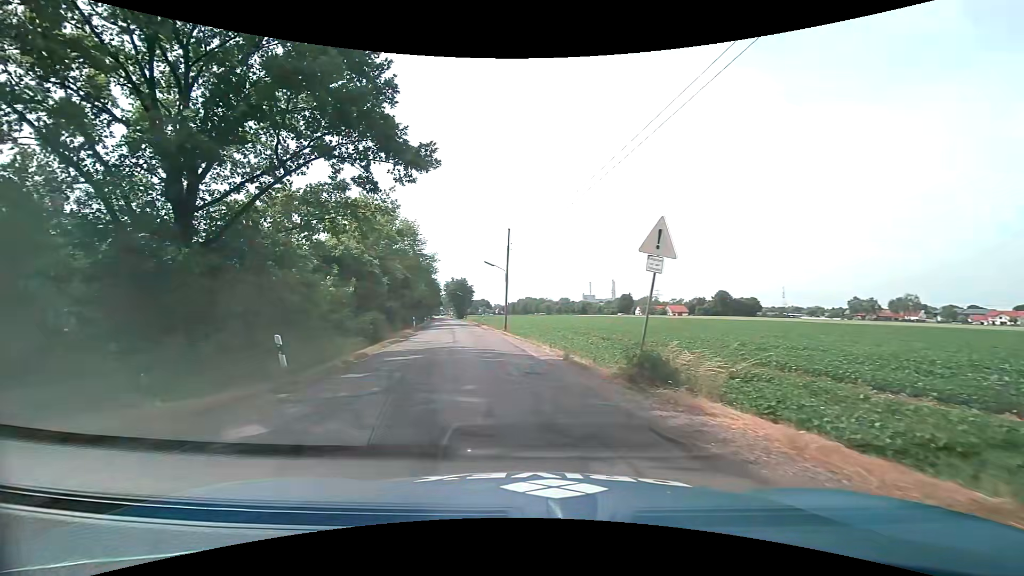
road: tertiary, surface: asphalt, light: Day
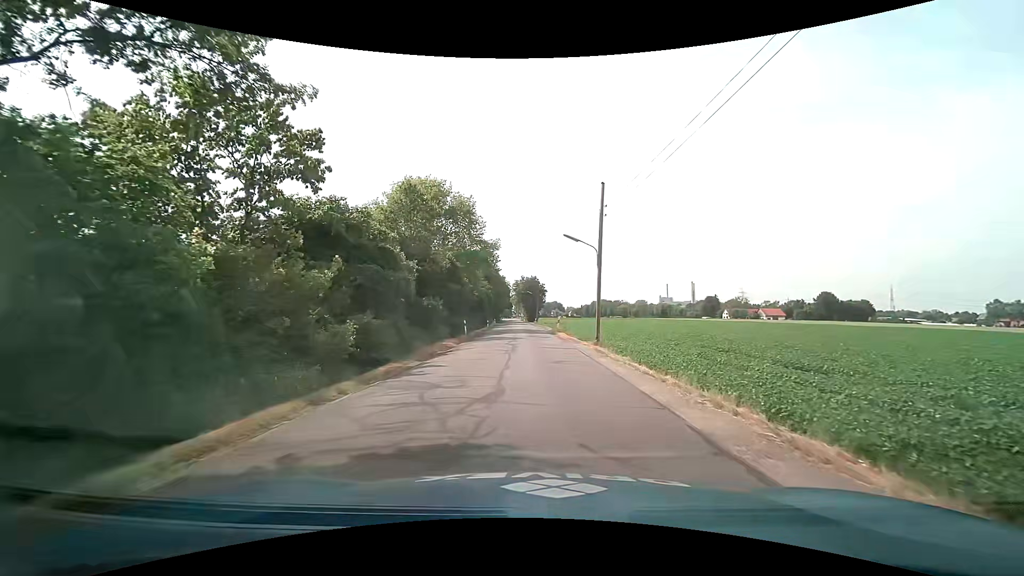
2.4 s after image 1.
(-1.6, +15.2) m; -8°
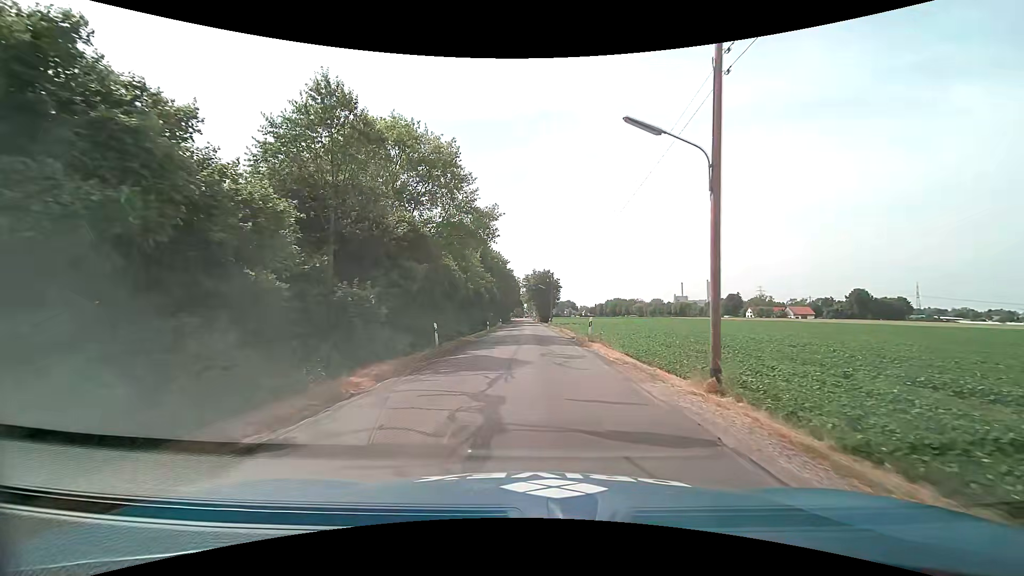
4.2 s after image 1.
(0.0, +15.8) m; -1°
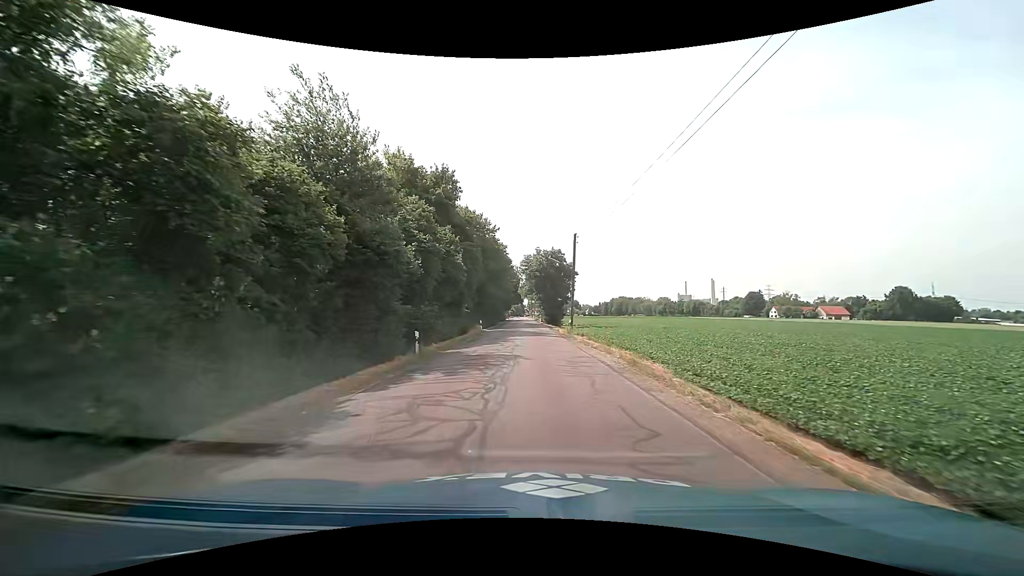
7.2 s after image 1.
(-0.5, +33.2) m; 0°
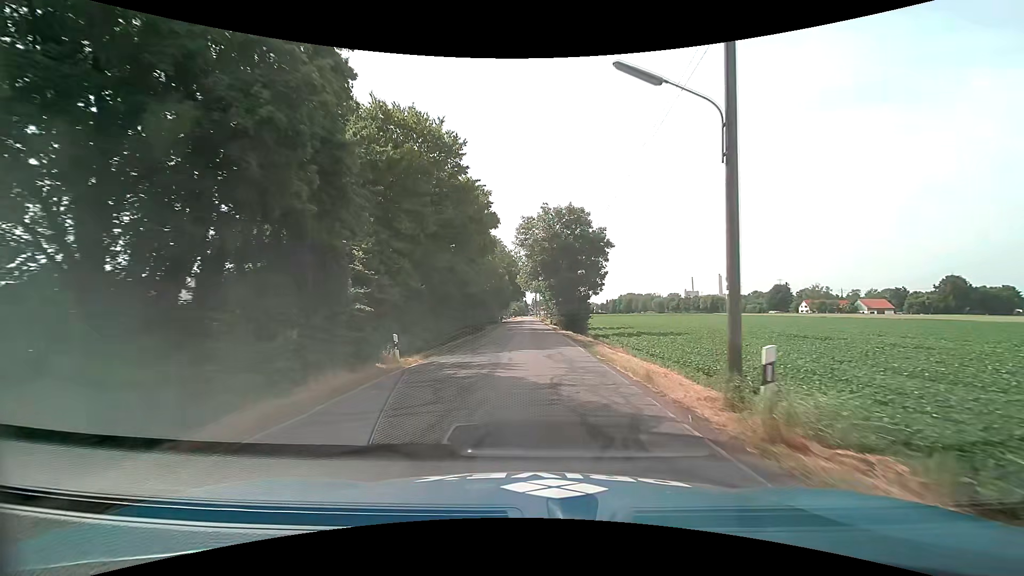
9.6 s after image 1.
(-0.3, +29.3) m; -1°
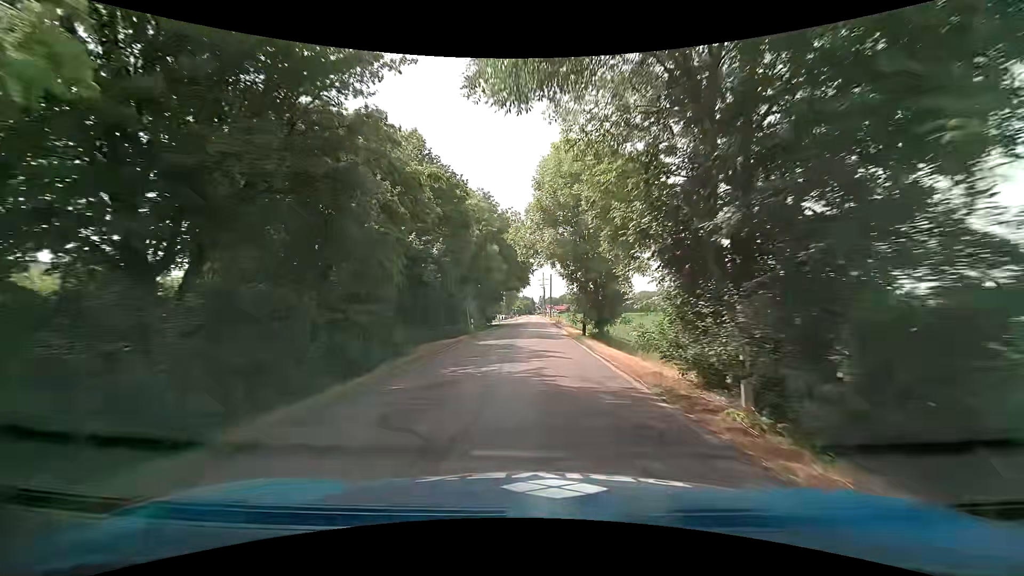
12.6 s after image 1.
(0.0, +37.4) m; 0°
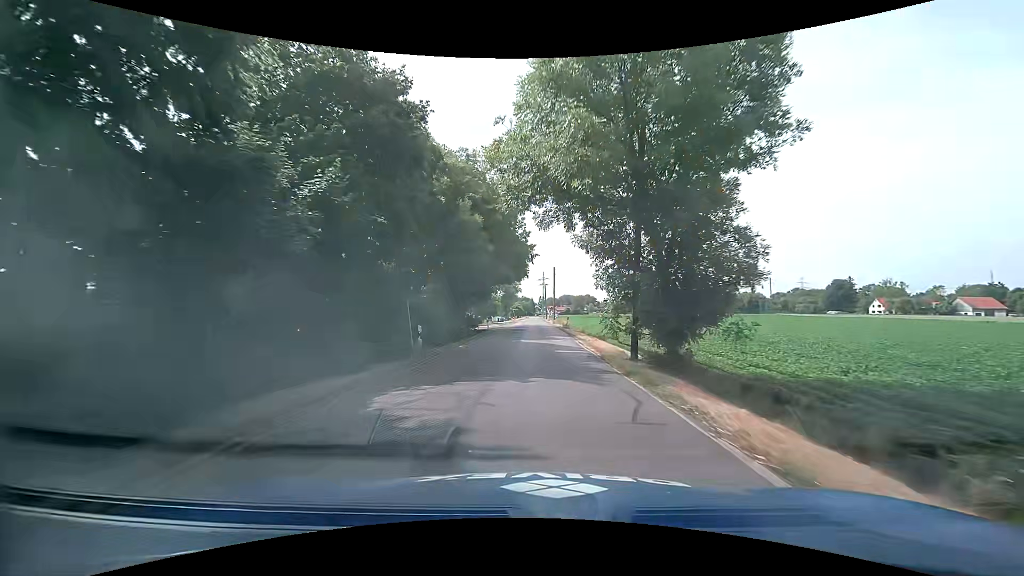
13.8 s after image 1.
(0.0, +15.4) m; 0°
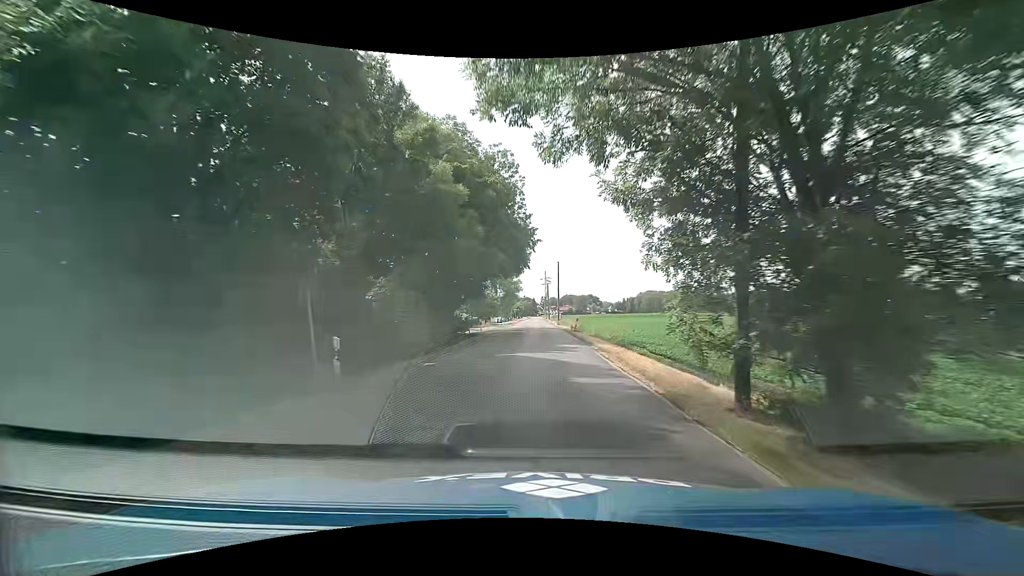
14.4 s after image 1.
(0.0, +7.8) m; -1°
(0, +10) (0, +20) (0, +30) (0, +40) (0, +50) (0, +60) (0, +70) (0, +80) (+1, +90) (+1, +100) m
